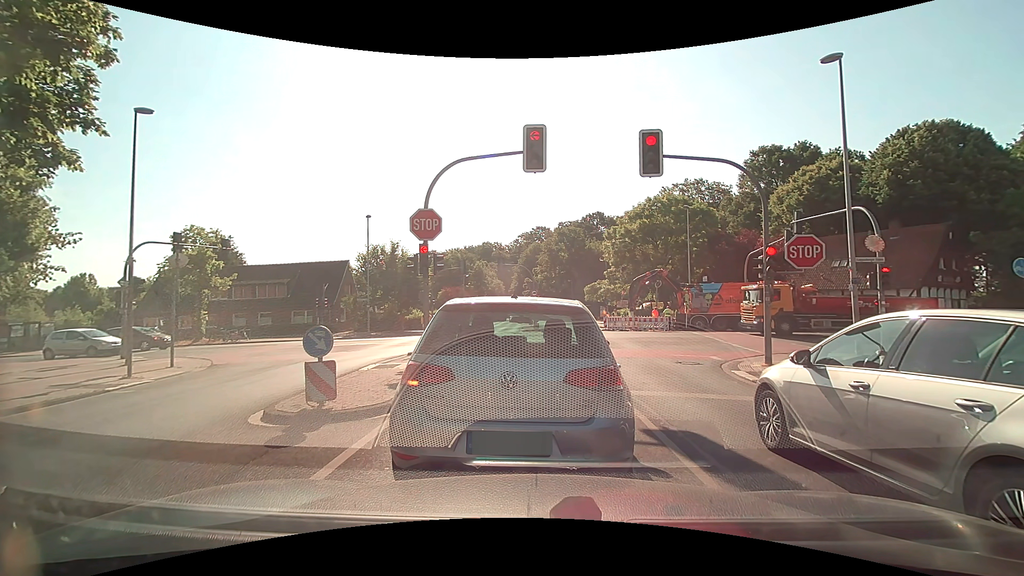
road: tertiary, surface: asphalt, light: Day
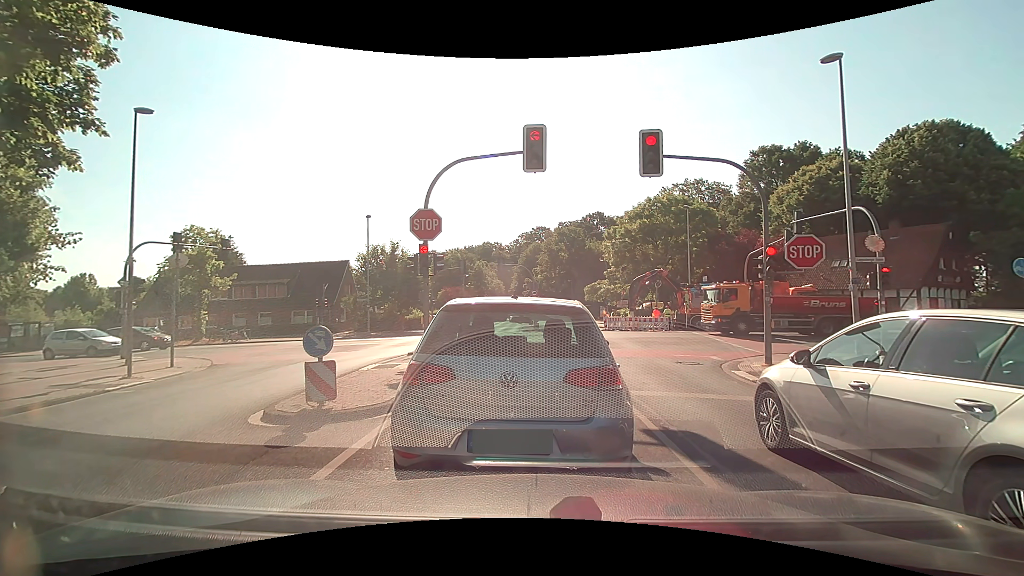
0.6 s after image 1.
(0.0, 0.0) m; 0°
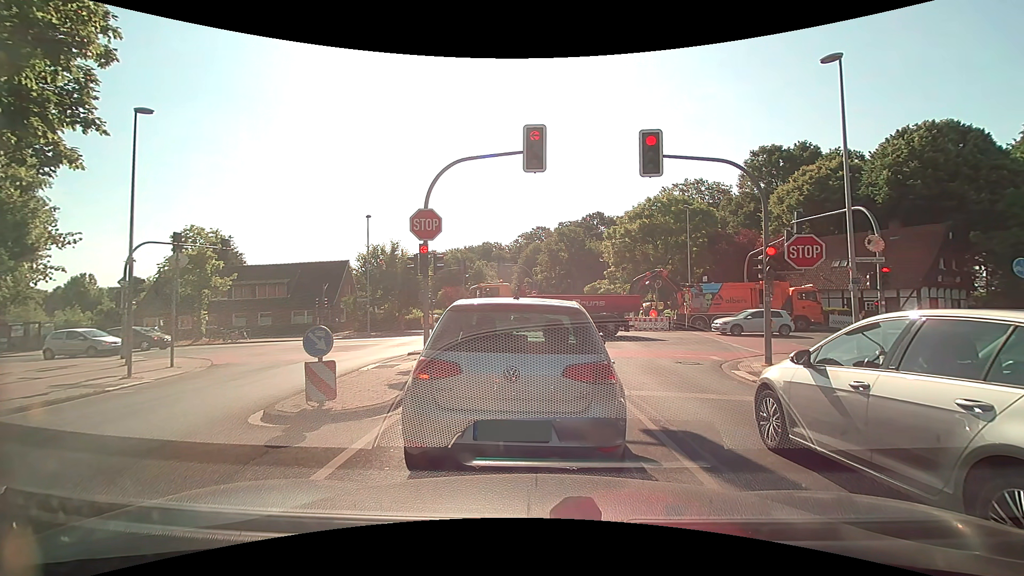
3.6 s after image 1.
(0.0, 0.0) m; 0°
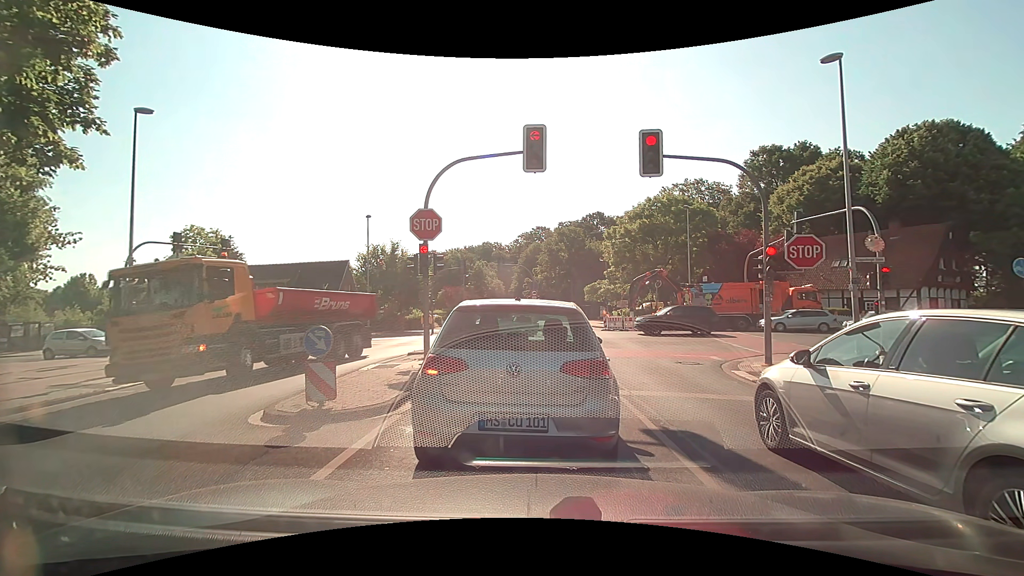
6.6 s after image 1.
(0.0, 0.0) m; 0°
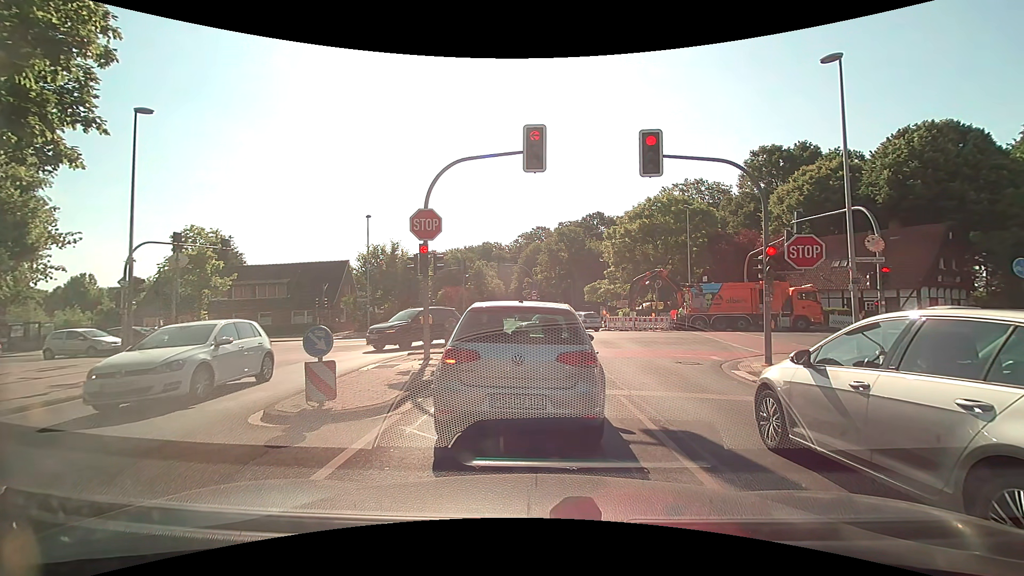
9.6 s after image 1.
(0.0, 0.0) m; 0°
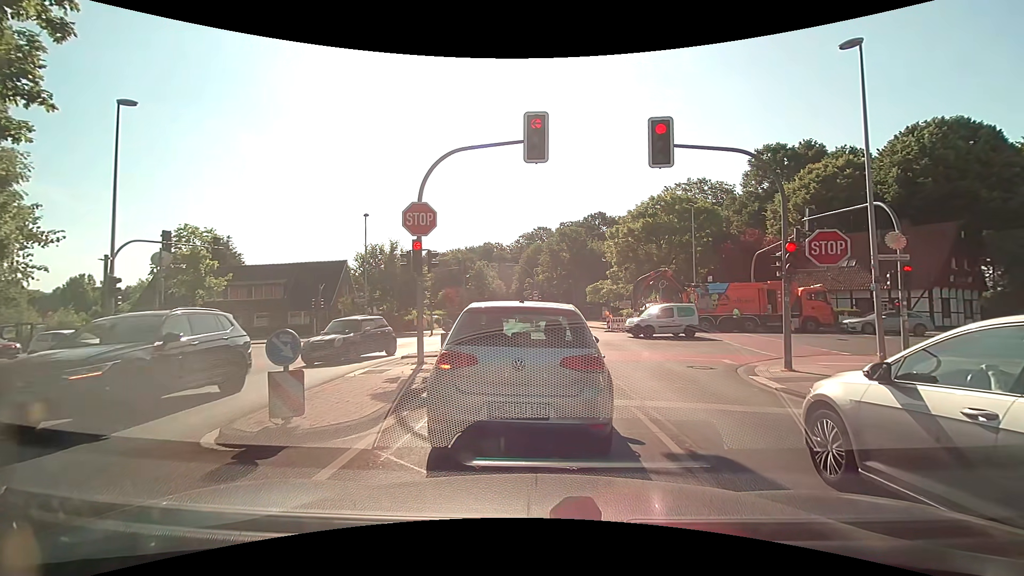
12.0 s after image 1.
(0.0, +1.0) m; 0°
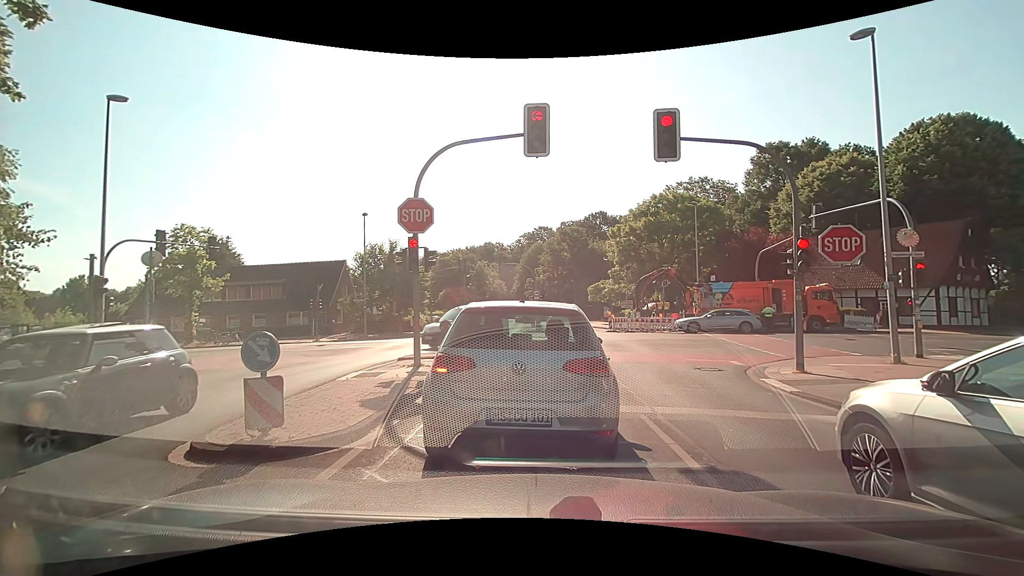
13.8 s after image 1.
(0.0, +0.5) m; 0°
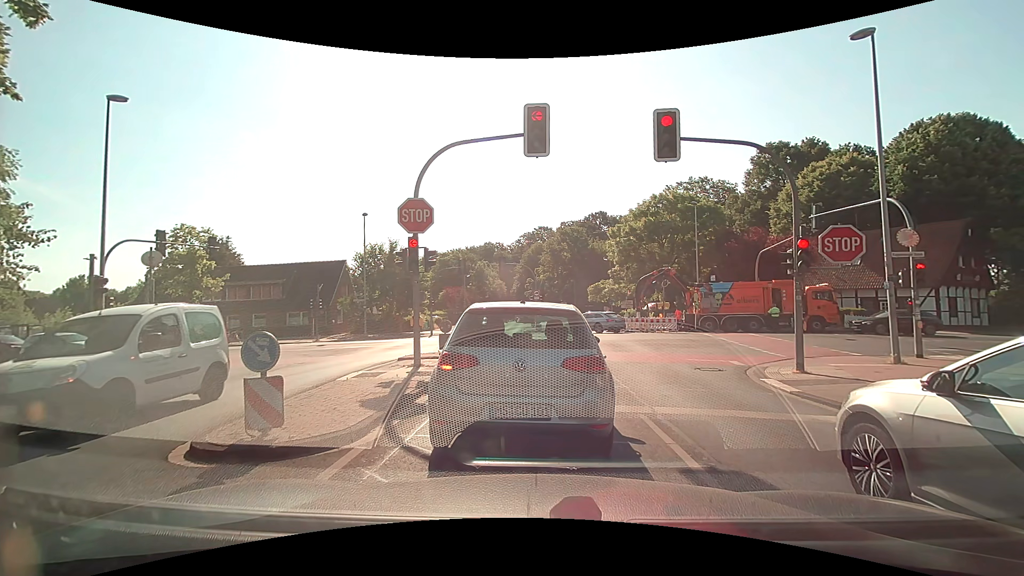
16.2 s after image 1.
(0.0, +0.1) m; 0°
(0, +10) (-1, +20) (-6, +28) (-15, +33) (-24, +34) (-34, +34) (-44, +33) (-54, +33) (-64, +33) (-74, +32) m
